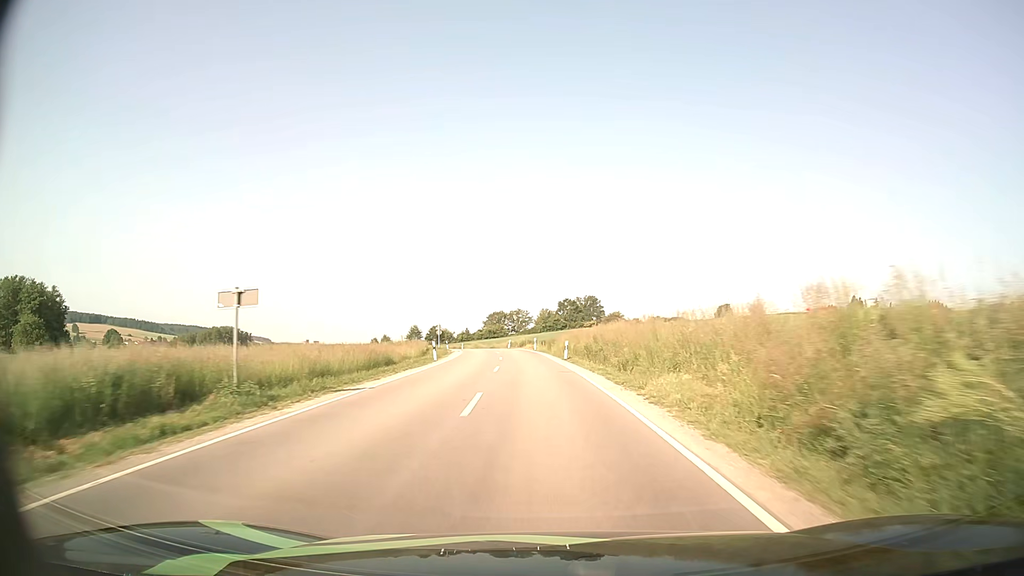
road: secondary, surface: asphalt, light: Day
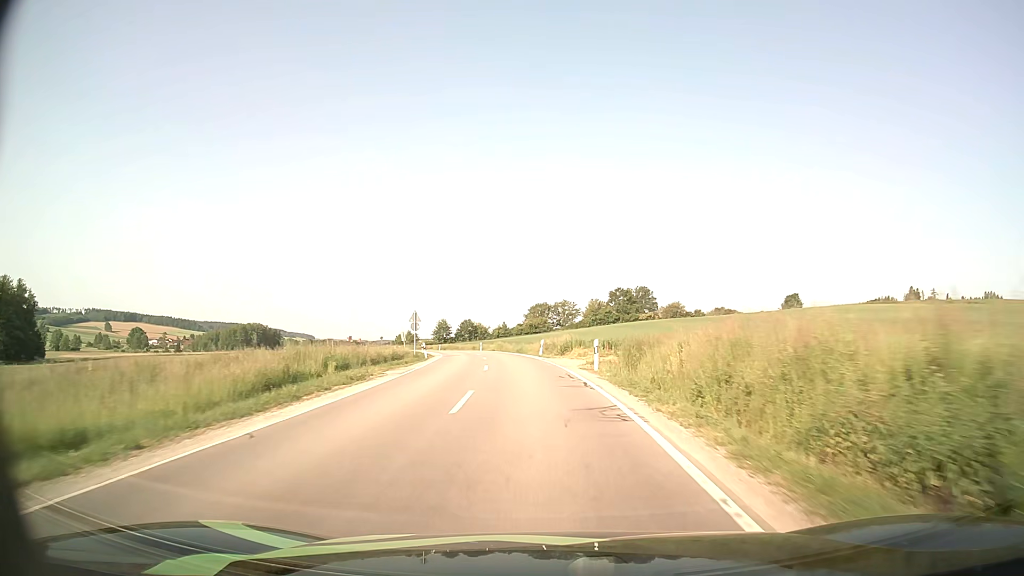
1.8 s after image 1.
(-1.2, +35.9) m; -4°
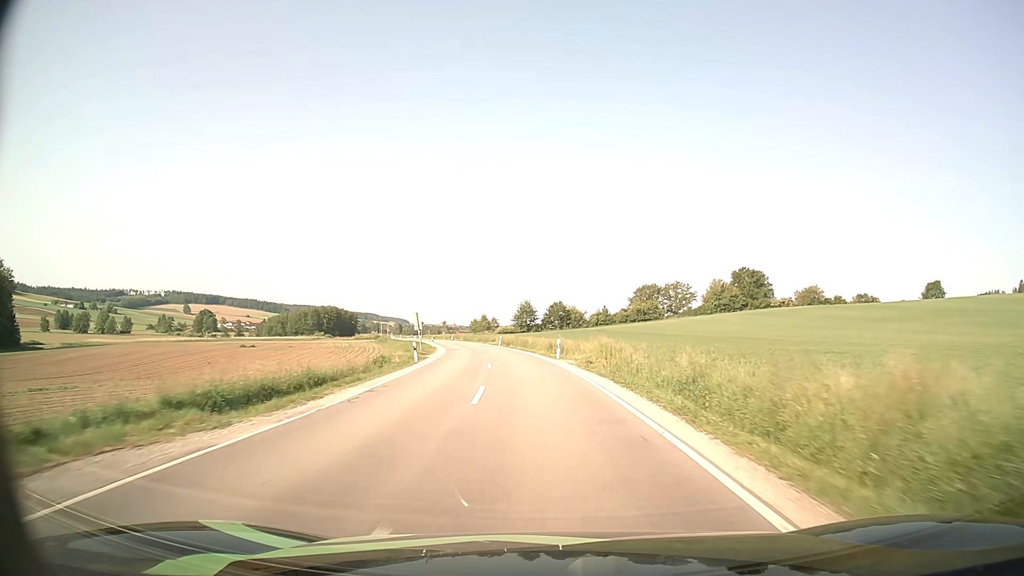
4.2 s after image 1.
(-3.5, +47.2) m; -8°
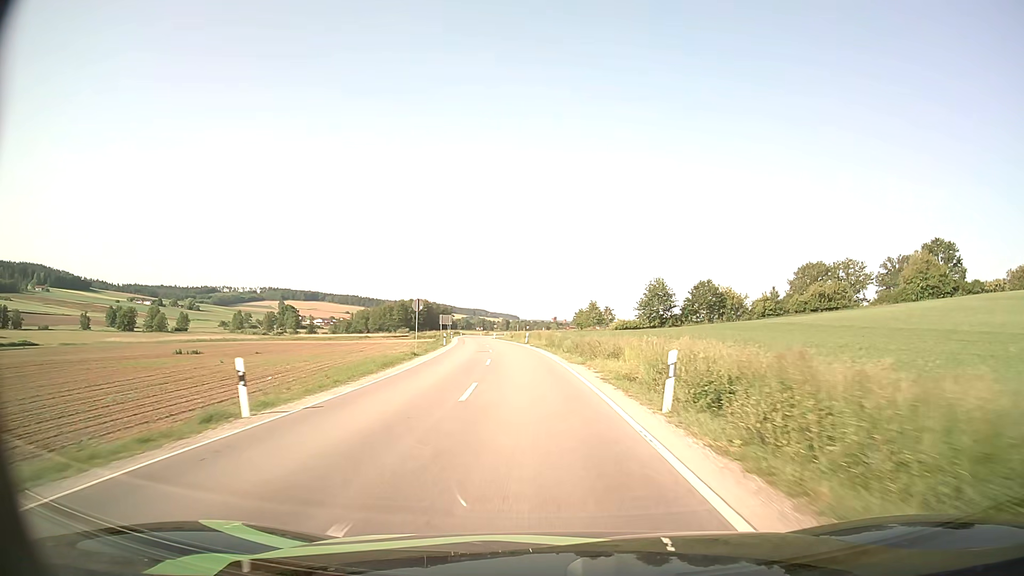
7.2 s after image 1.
(-5.1, +59.7) m; -9°
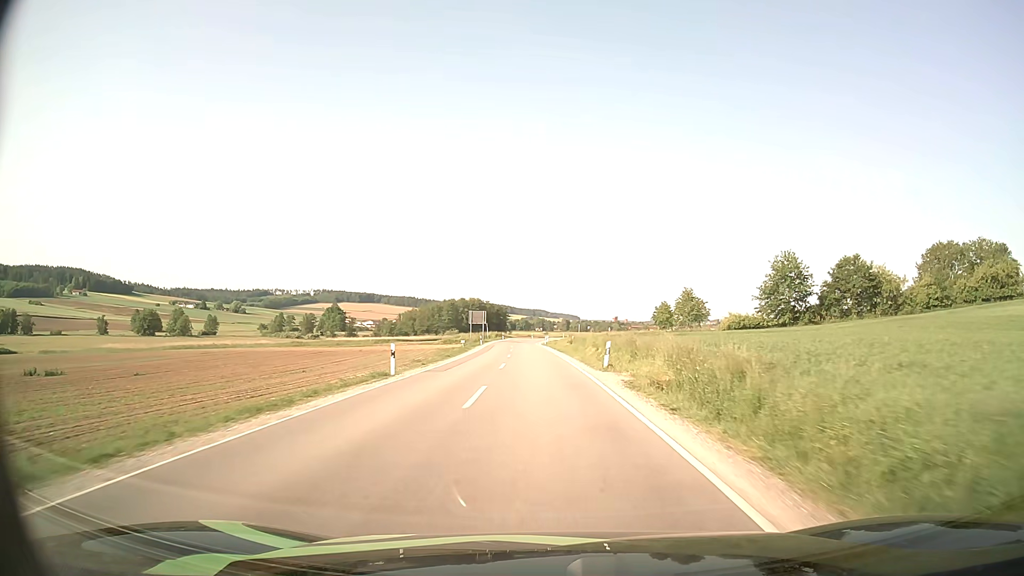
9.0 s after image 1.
(-1.8, +36.8) m; -5°
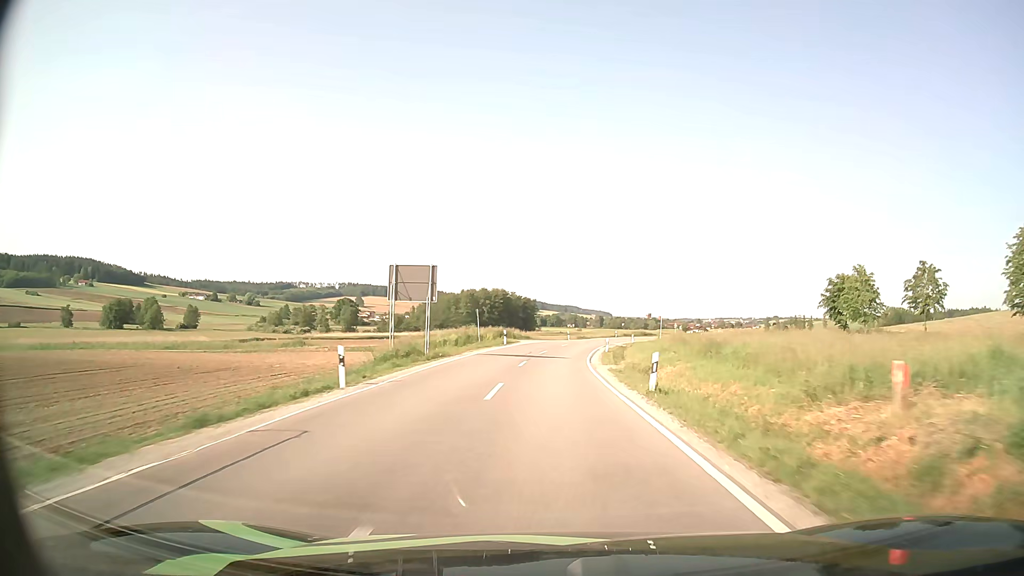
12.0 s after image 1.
(-1.9, +59.3) m; -3°
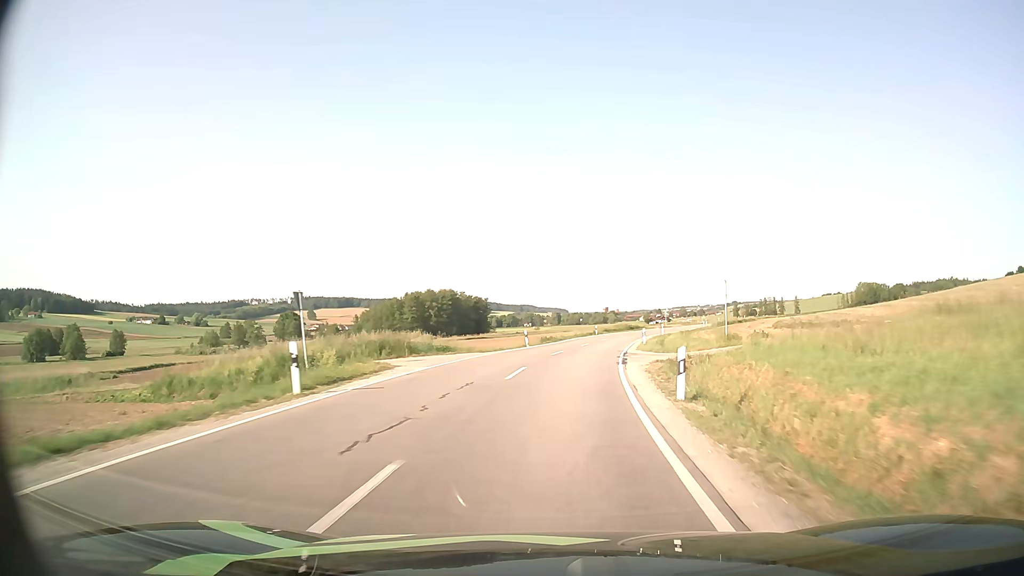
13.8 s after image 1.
(+0.8, +34.0) m; +3°
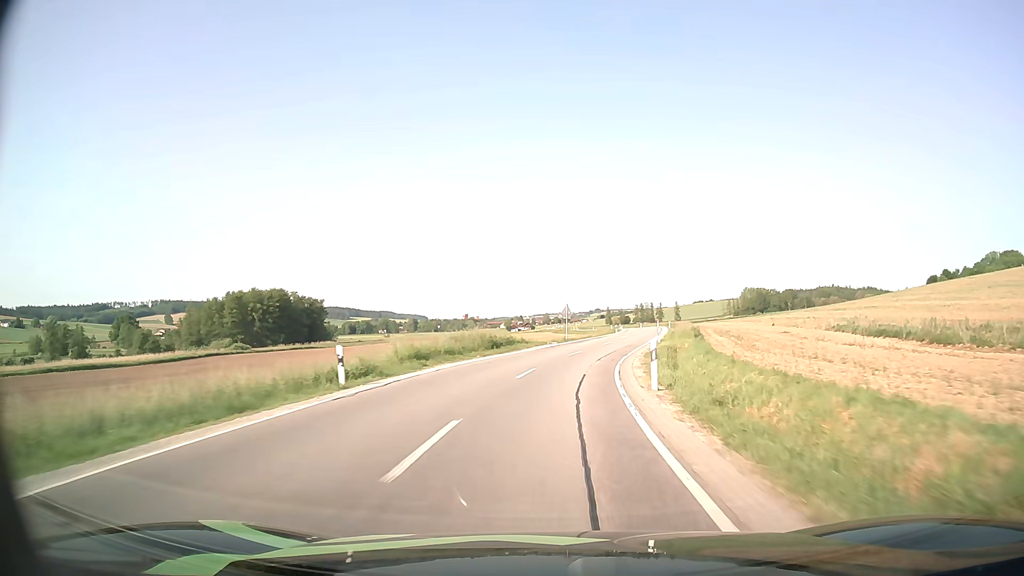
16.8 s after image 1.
(+6.2, +55.7) m; +12°
(0, +10) (+1, +20) (+2, +30) (+3, +40) (+5, +50) (+7, +59) (+10, +69) (+12, +79) (+14, +89) (+15, +99) m
